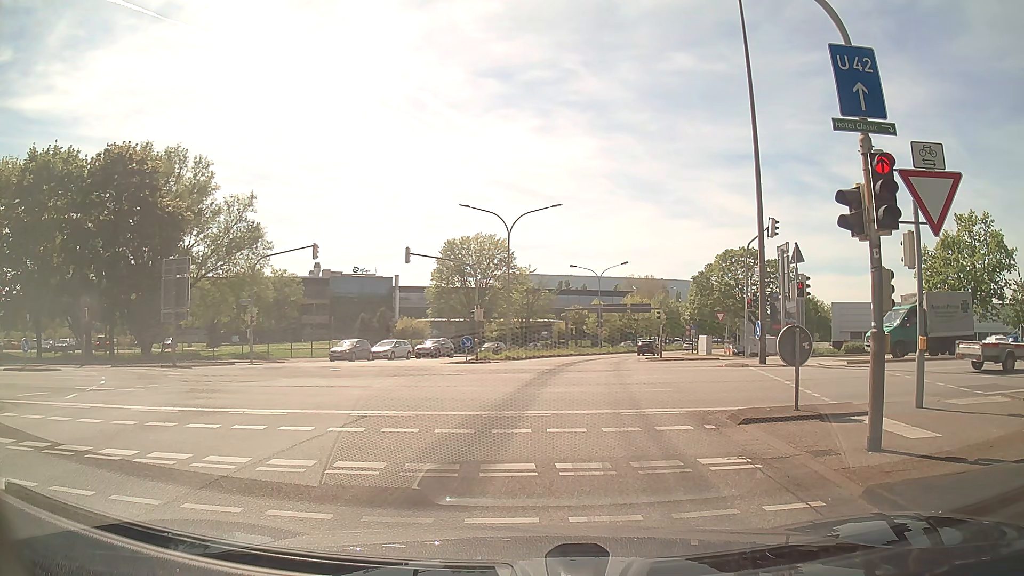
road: trunk_link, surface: asphalt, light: Day
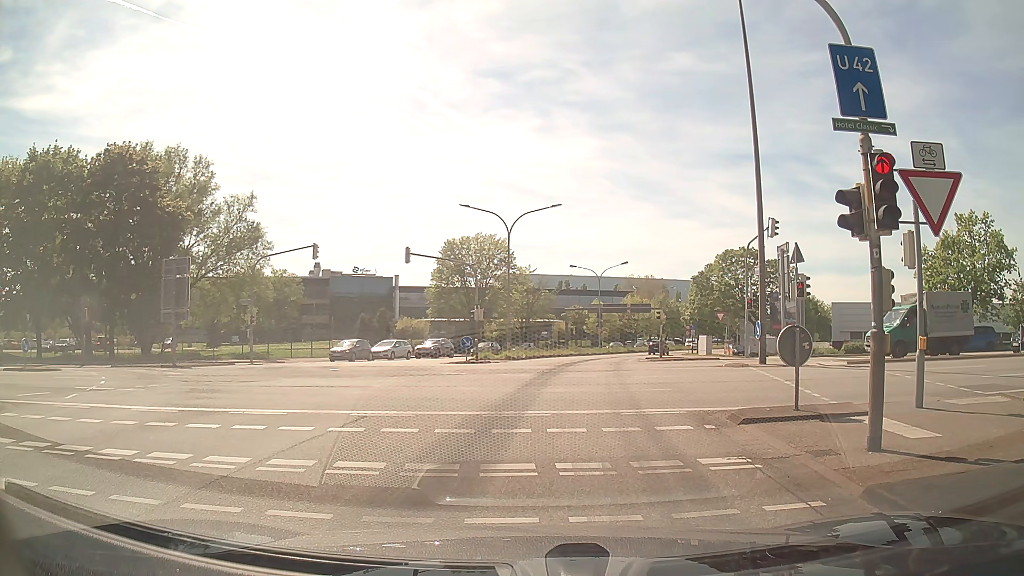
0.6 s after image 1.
(0.0, 0.0) m; 0°
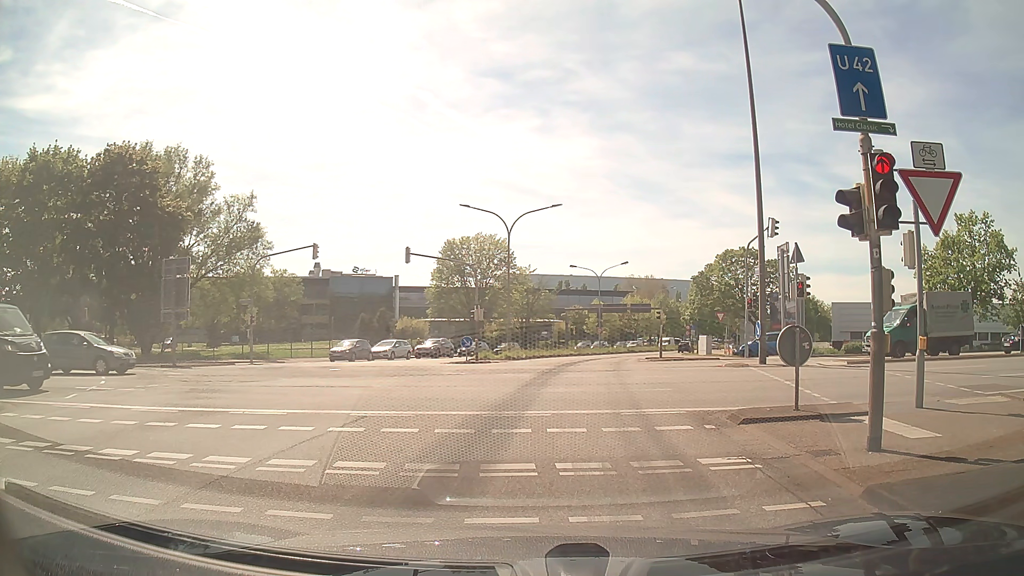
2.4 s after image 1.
(0.0, 0.0) m; 0°
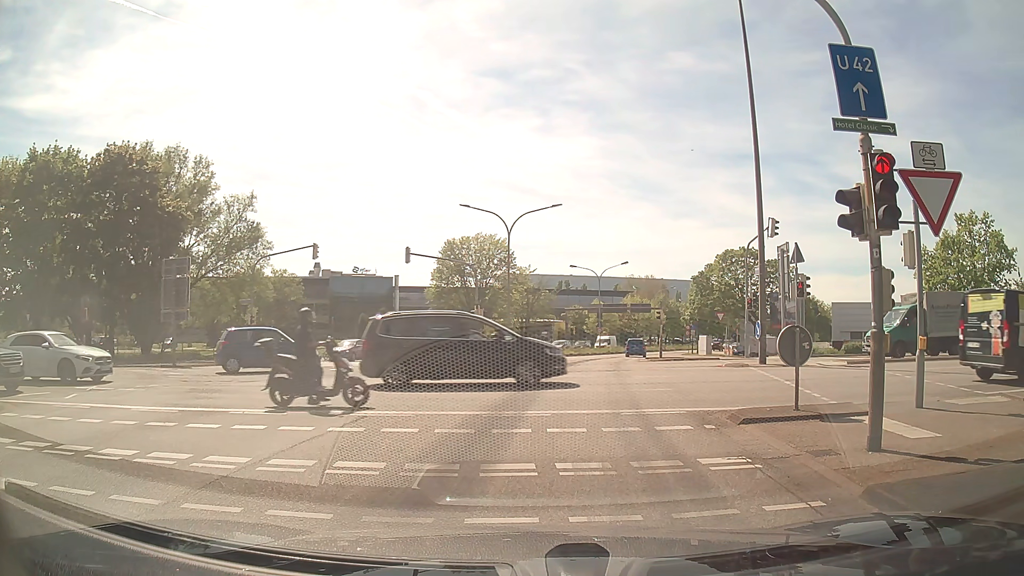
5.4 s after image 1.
(0.0, 0.0) m; 0°
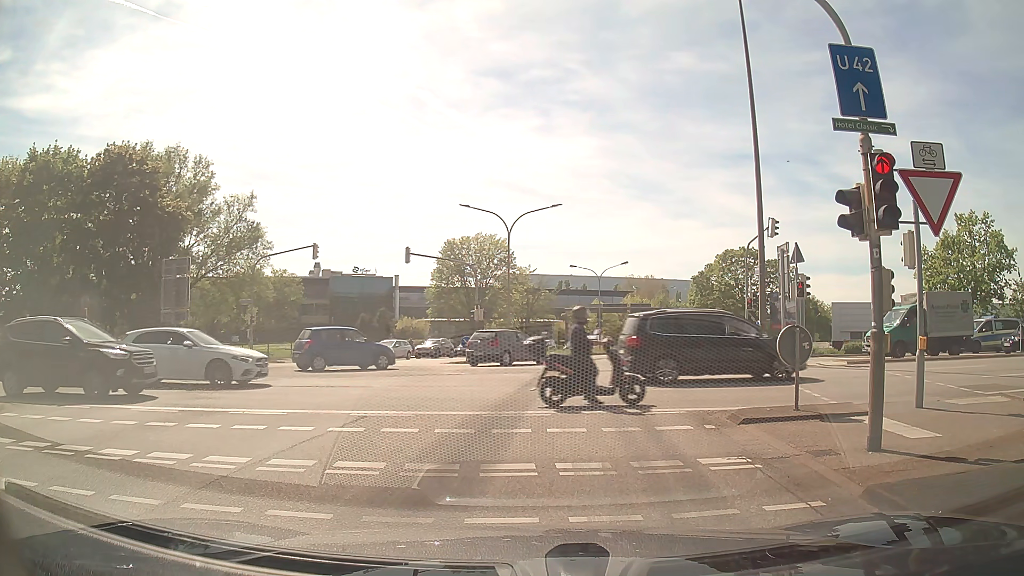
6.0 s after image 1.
(0.0, 0.0) m; 0°
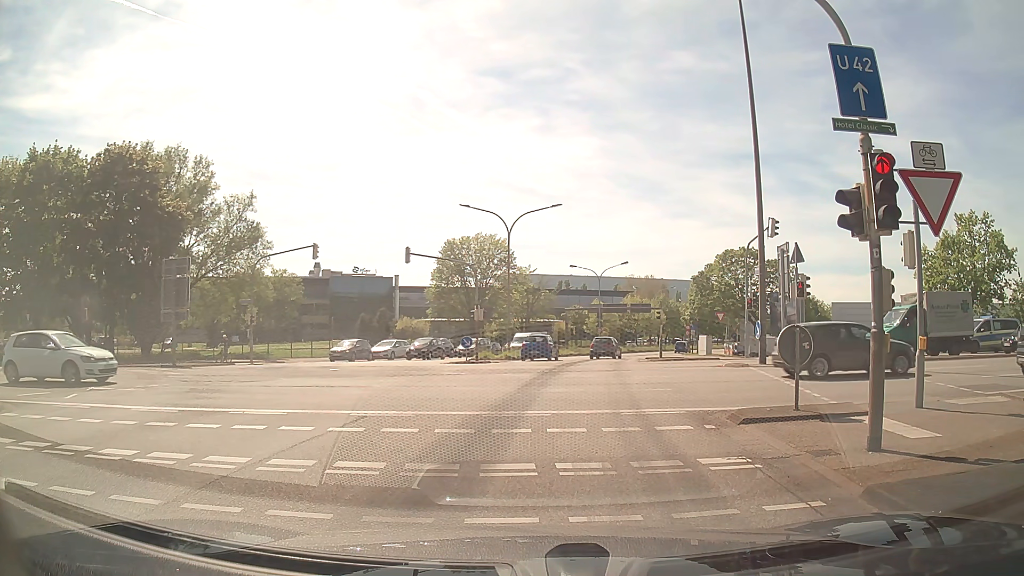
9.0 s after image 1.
(0.0, 0.0) m; 0°
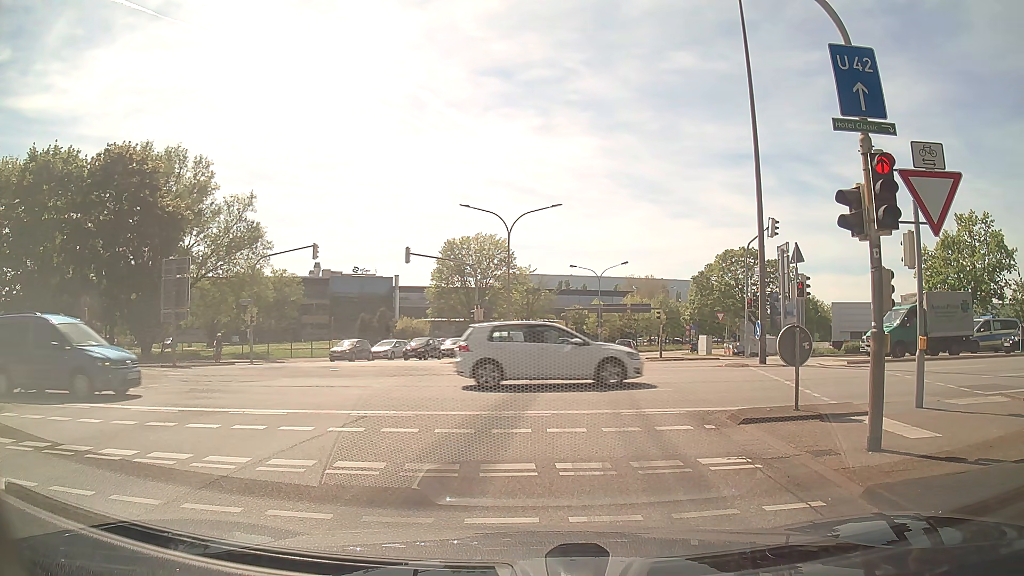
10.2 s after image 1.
(0.0, 0.0) m; 0°
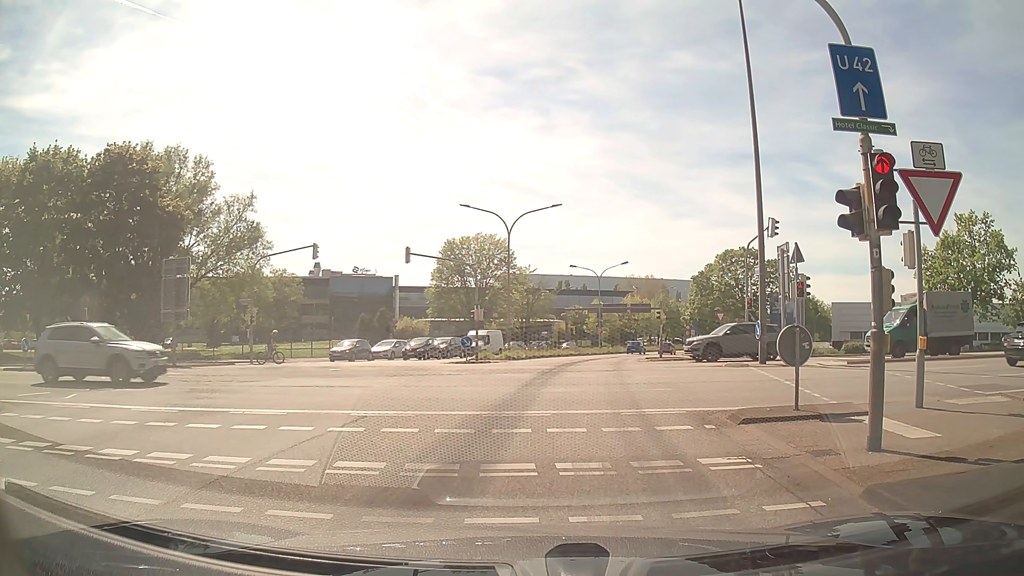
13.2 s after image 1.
(0.0, 0.0) m; 0°
